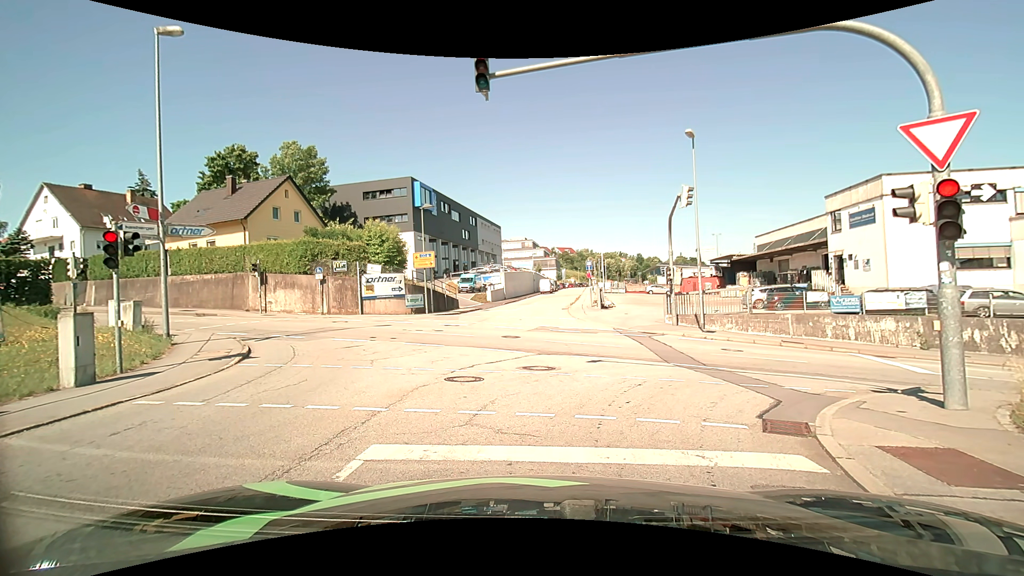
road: residential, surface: asphalt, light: Day
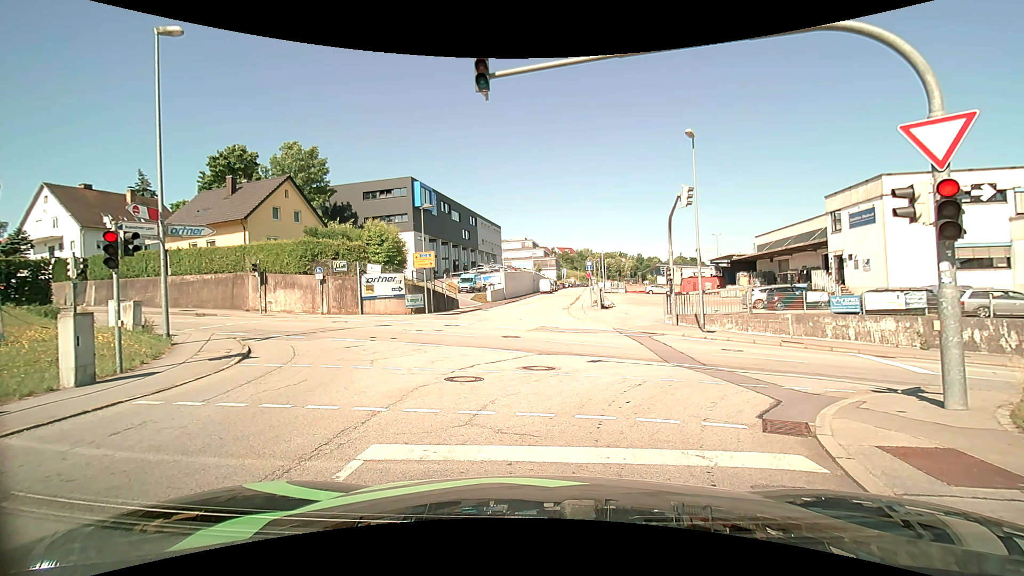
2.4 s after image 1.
(0.0, 0.0) m; 0°
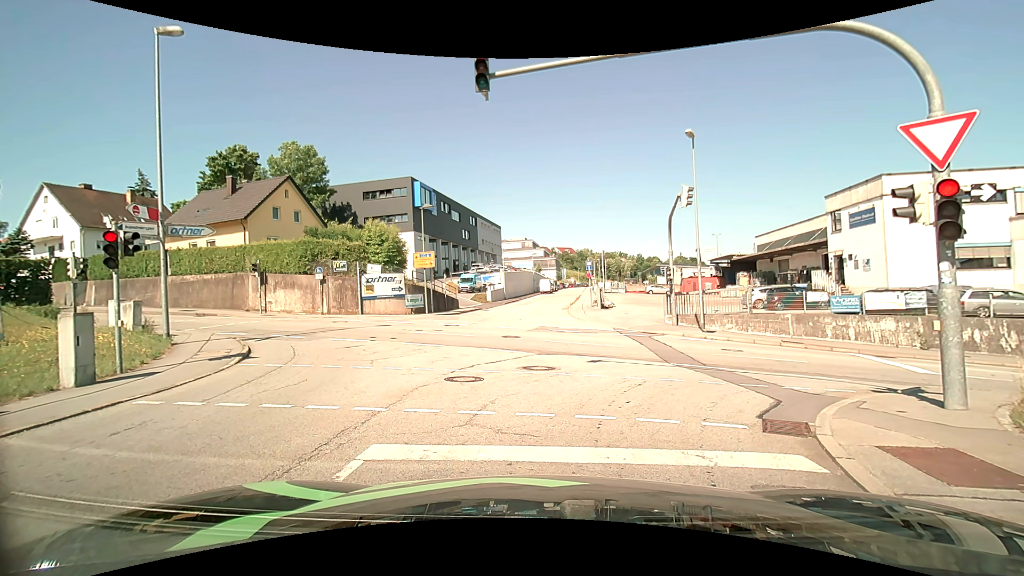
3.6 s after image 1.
(0.0, 0.0) m; 0°
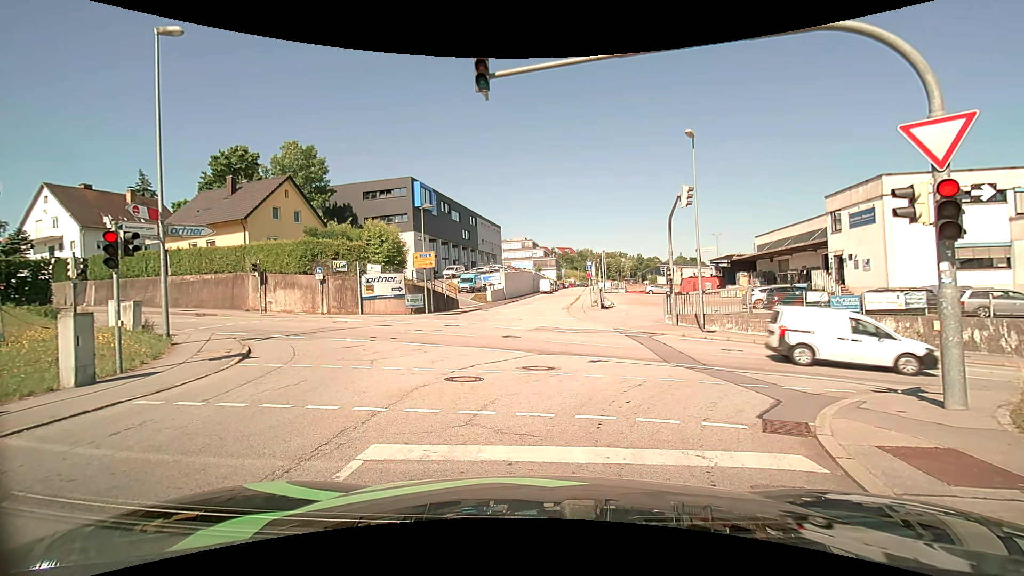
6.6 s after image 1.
(0.0, 0.0) m; 0°
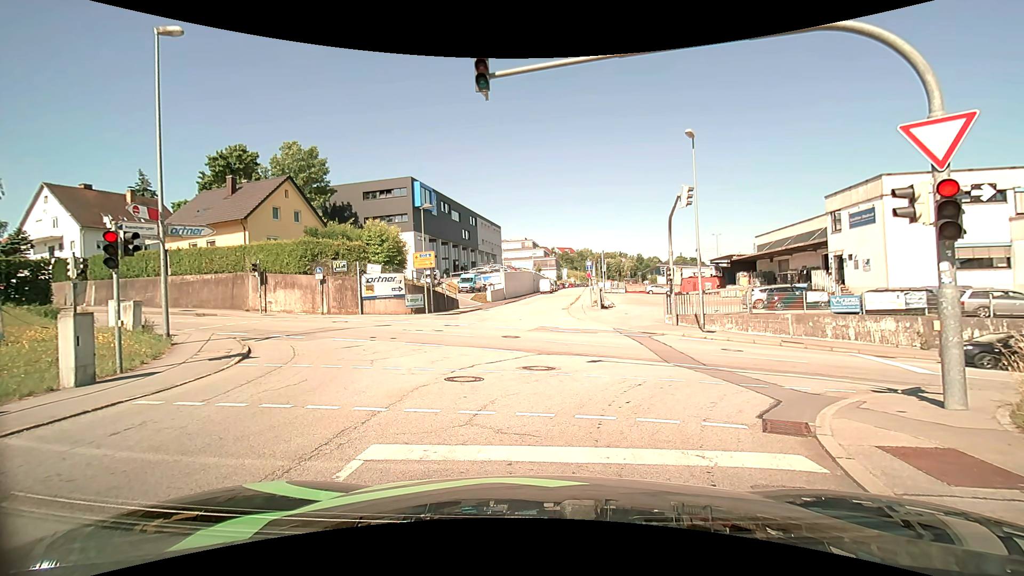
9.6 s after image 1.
(0.0, 0.0) m; 0°
